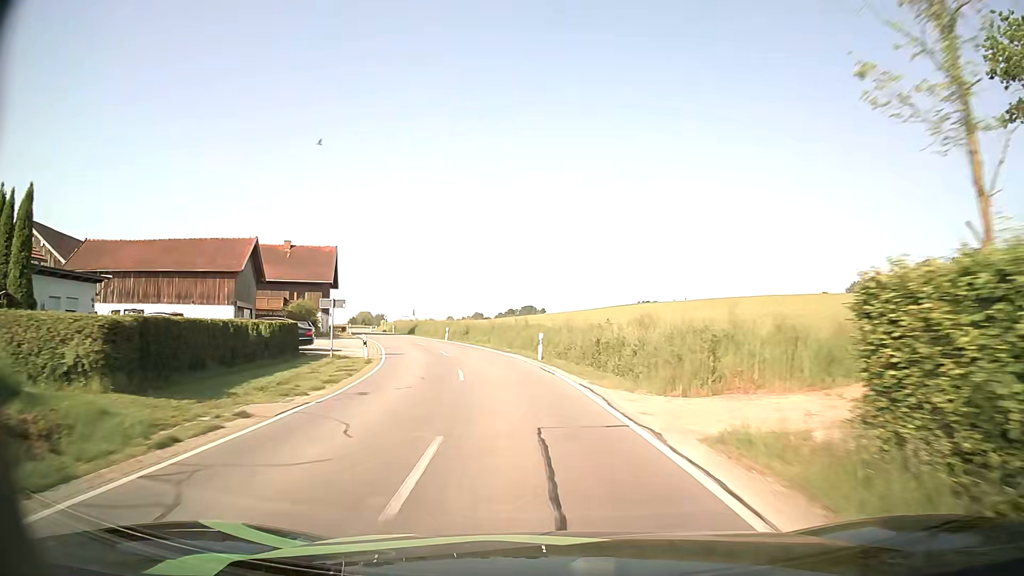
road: secondary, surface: asphalt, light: Day
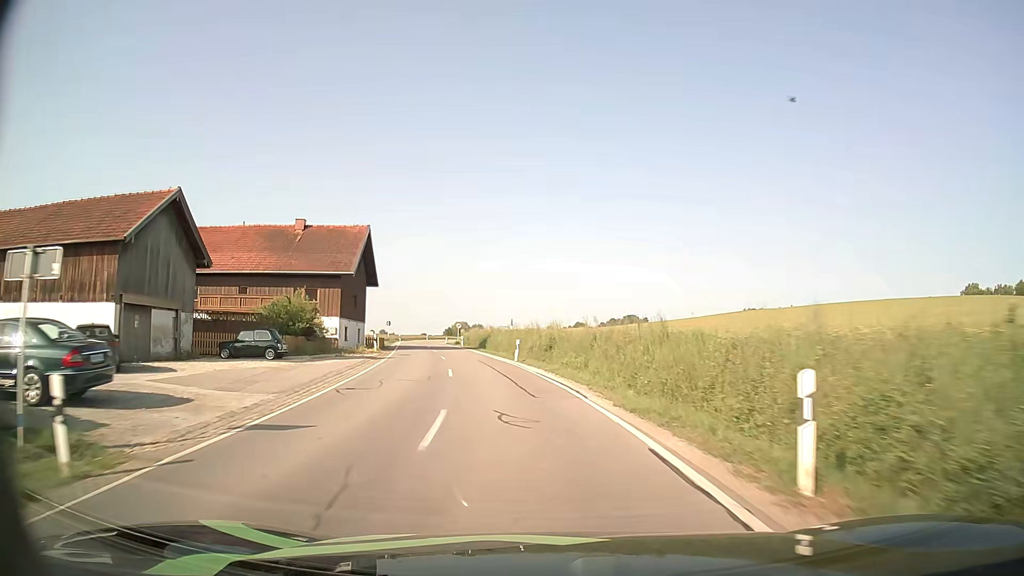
(-1.5, +21.1) m; -8°
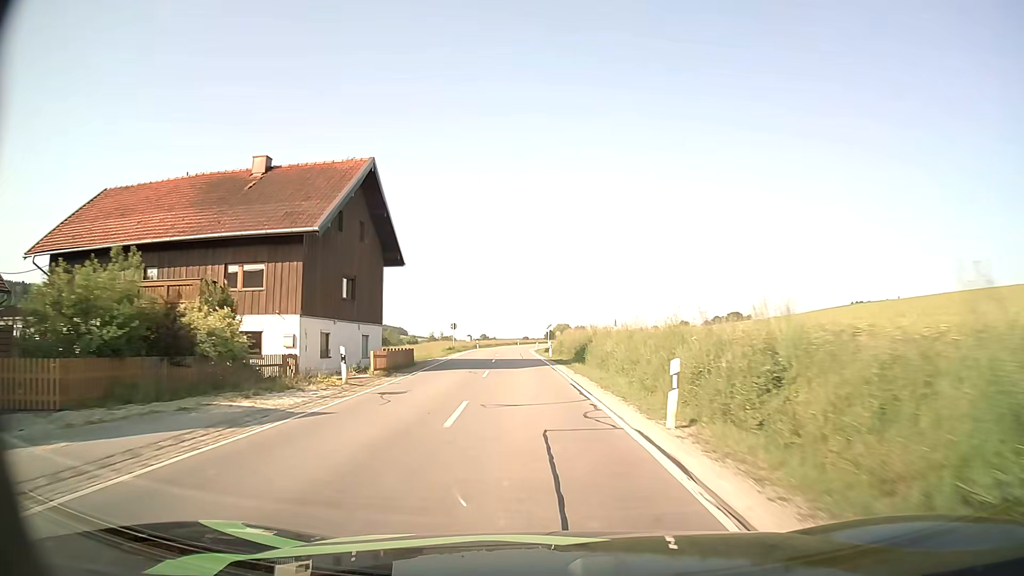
(-1.7, +21.7) m; -9°
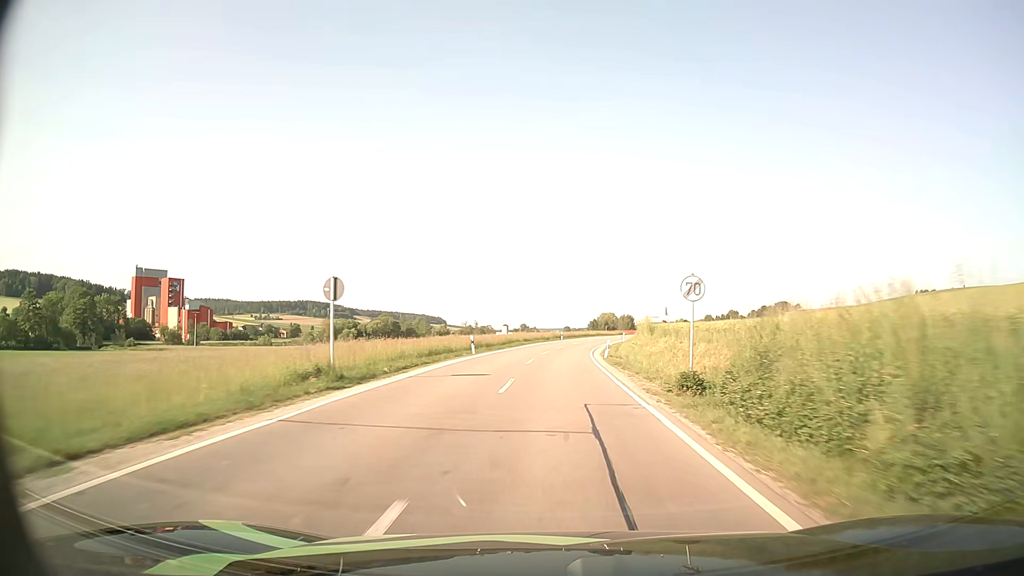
(-2.3, +45.0) m; -4°
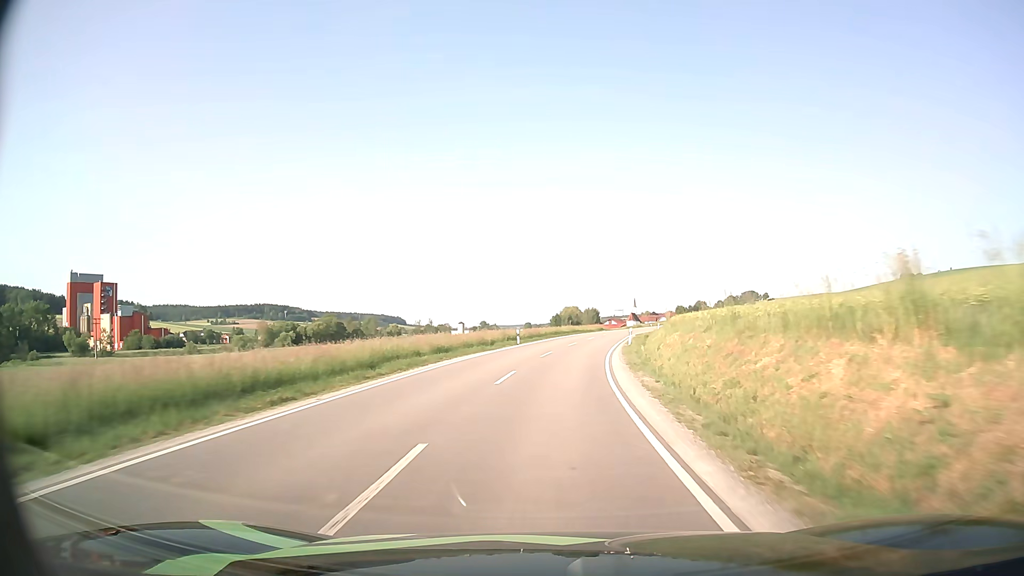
(+0.8, +34.2) m; +3°
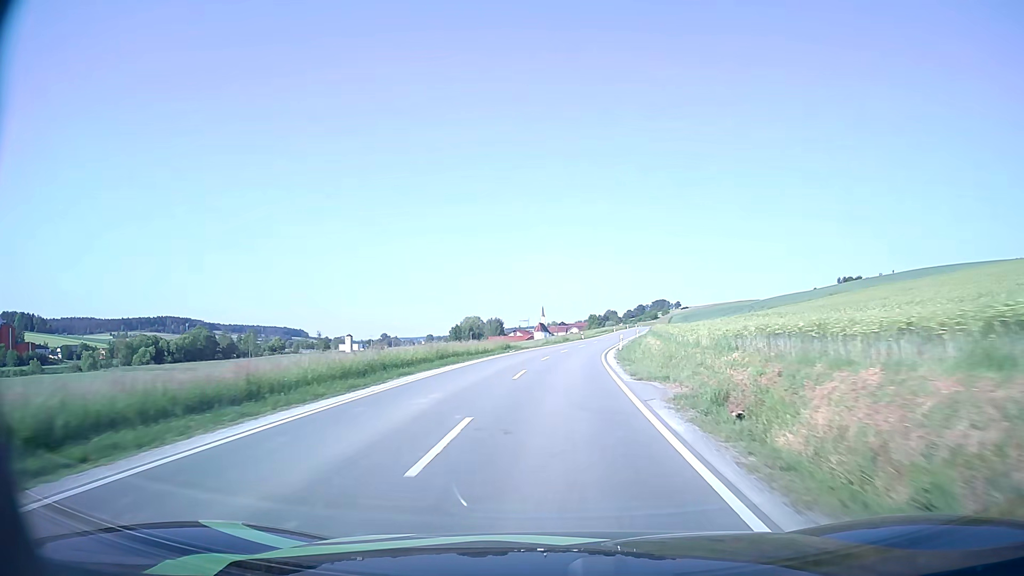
(+3.2, +45.2) m; +8°
(0, +10) (0, +20) (+1, +30) (+2, +40) (+3, +50) (+5, +60) (+6, +70) (+8, +79) (+10, +89) (+11, +99) m
